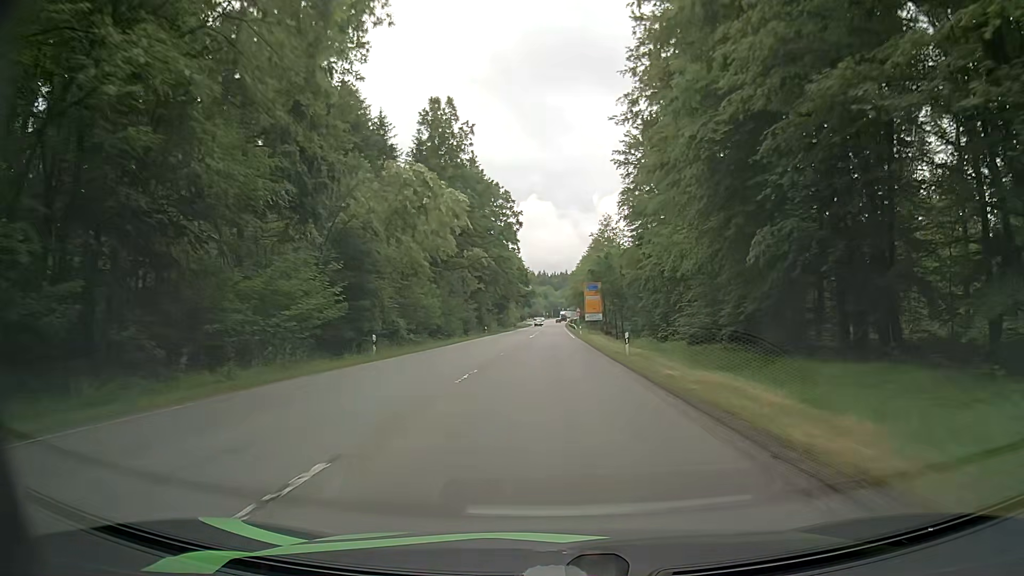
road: secondary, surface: asphalt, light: Day
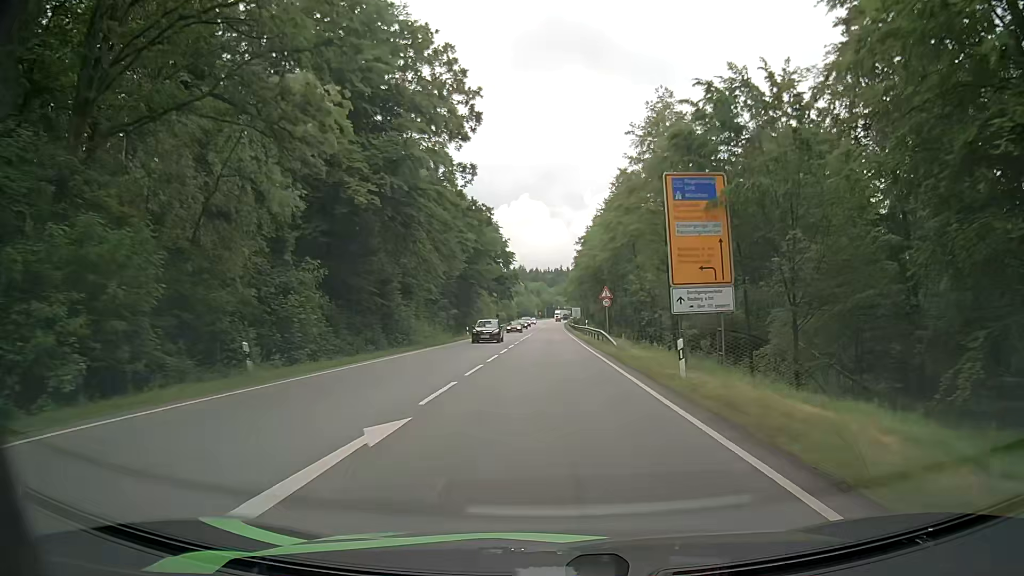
(+0.2, +58.1) m; 0°
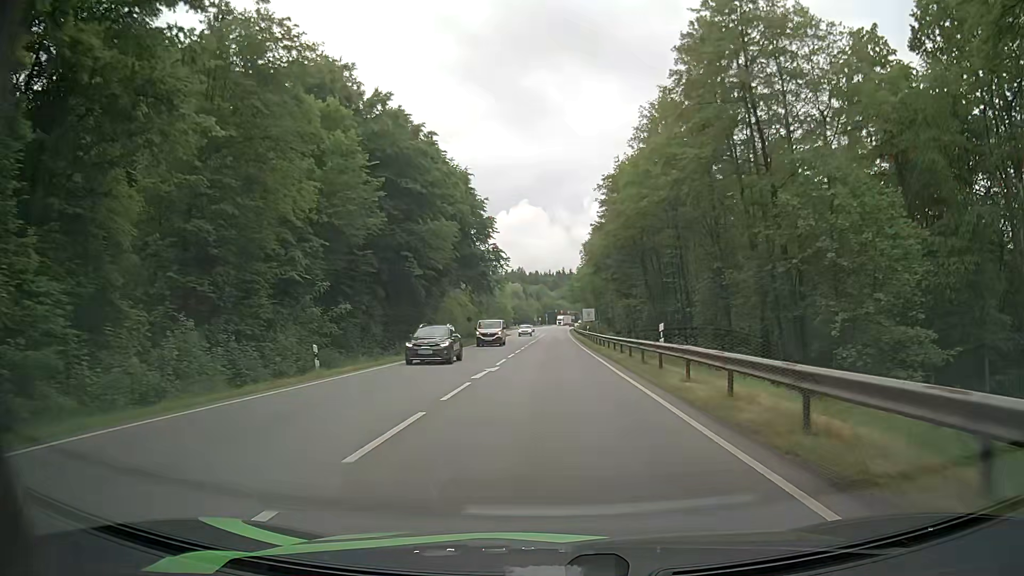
(+0.1, +40.1) m; +1°
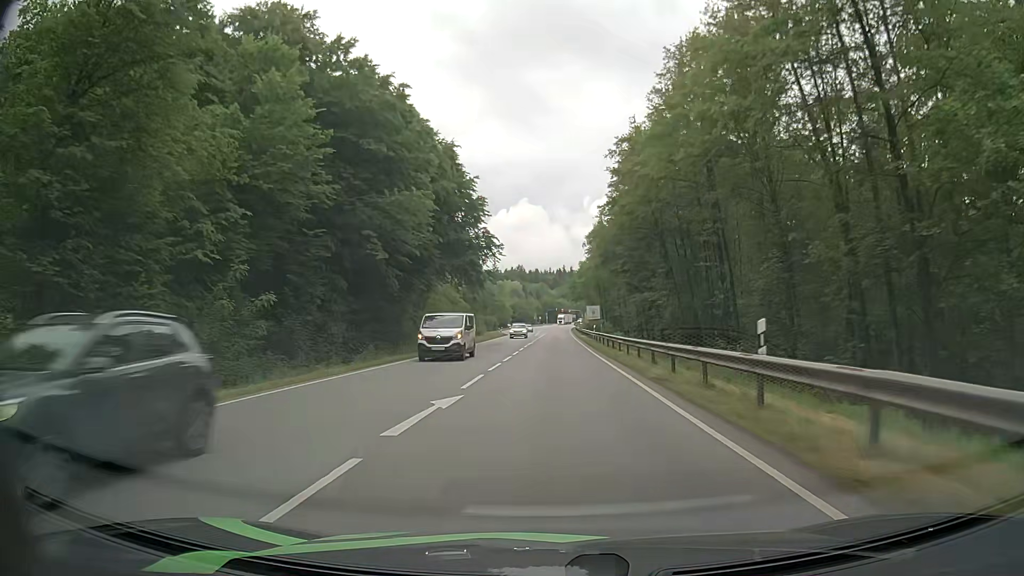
(-0.1, +9.8) m; -1°
(0, +10) (0, +20) (0, +30) (0, +40) (0, +50) (+1, +60) (+1, +70) (+1, +80) (+1, +90) (+2, +100) m
